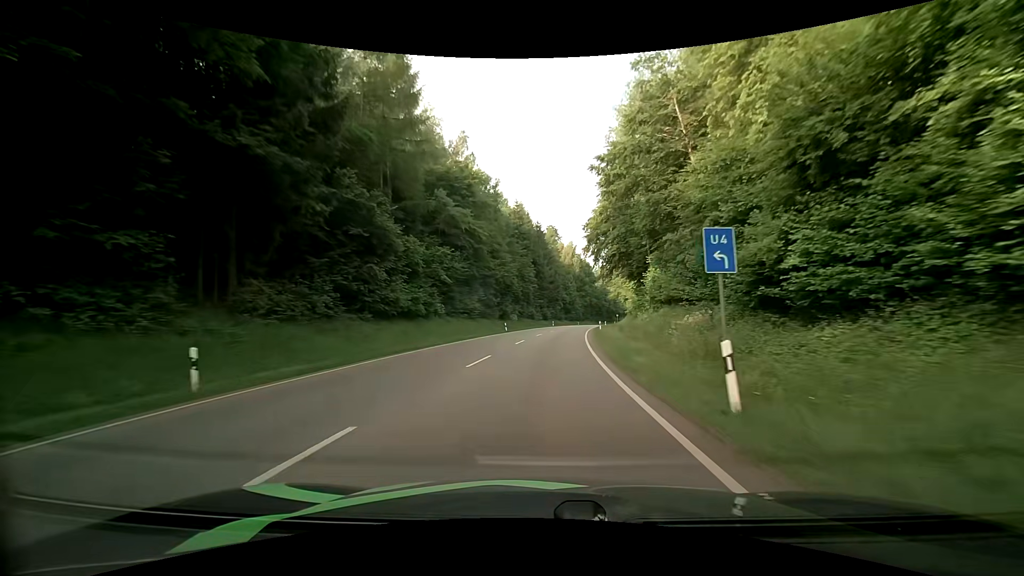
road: secondary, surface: asphalt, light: Day
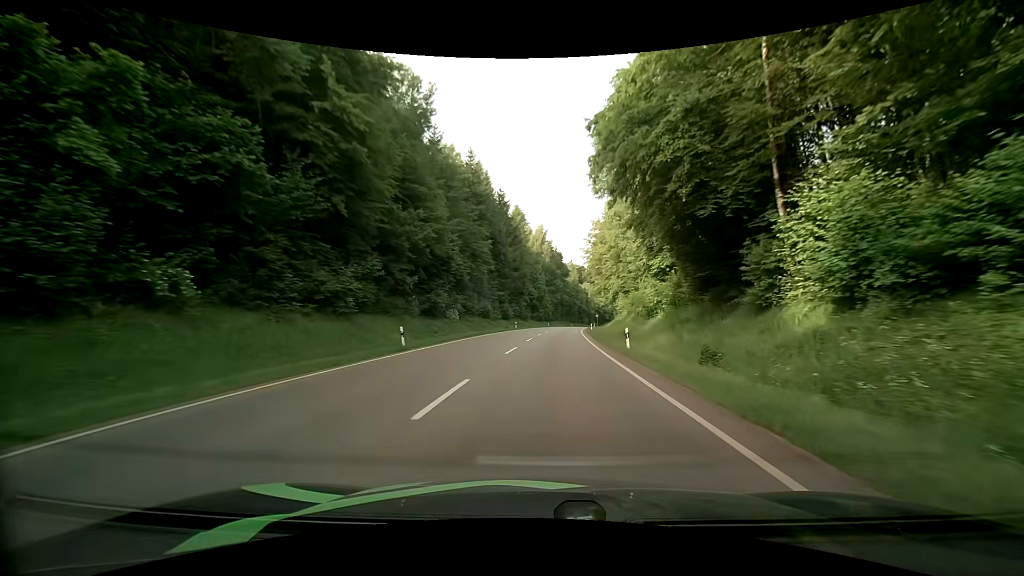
(+0.7, +31.8) m; +4°
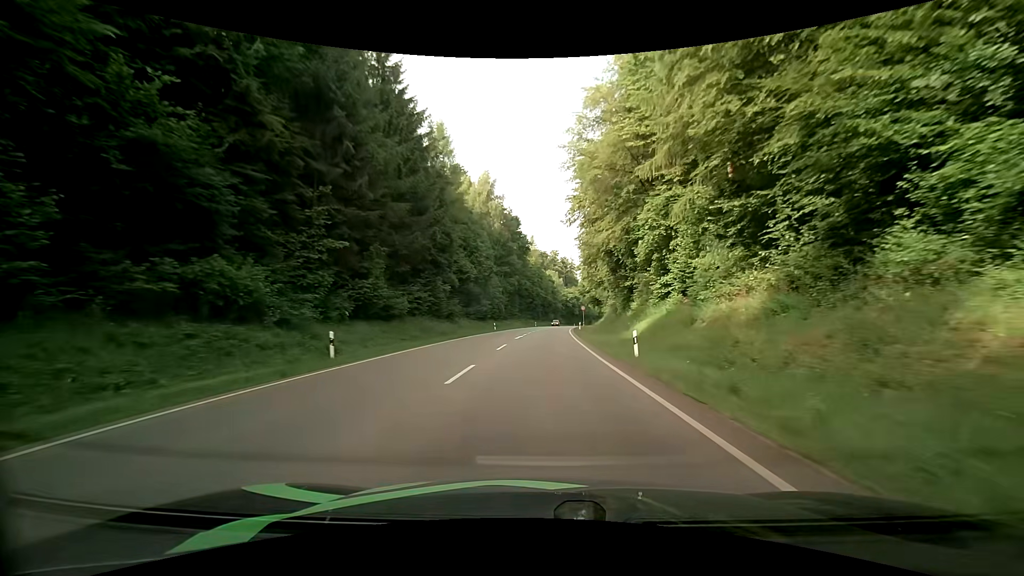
(+2.6, +52.3) m; +4°
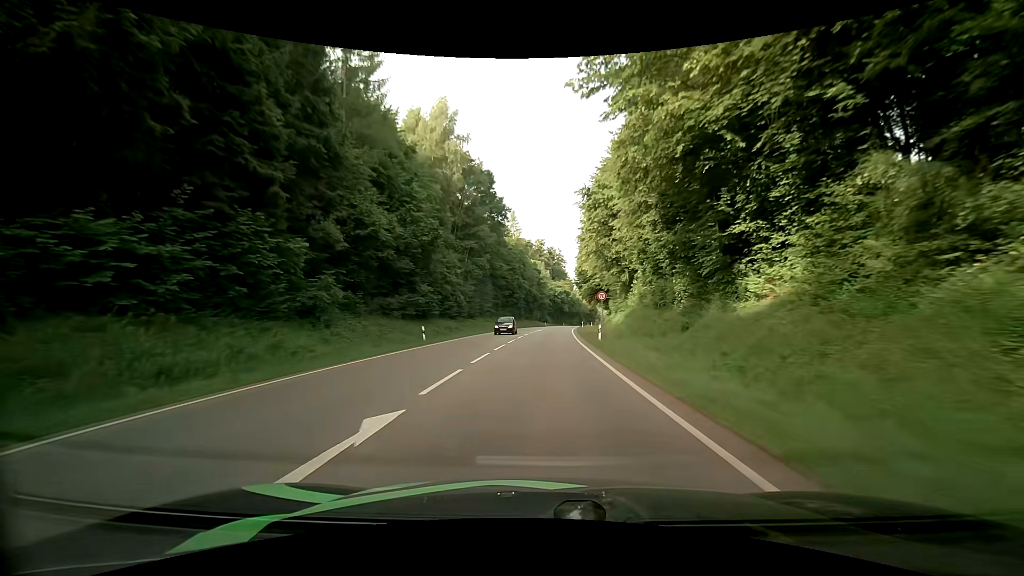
(+0.5, +31.3) m; +2°
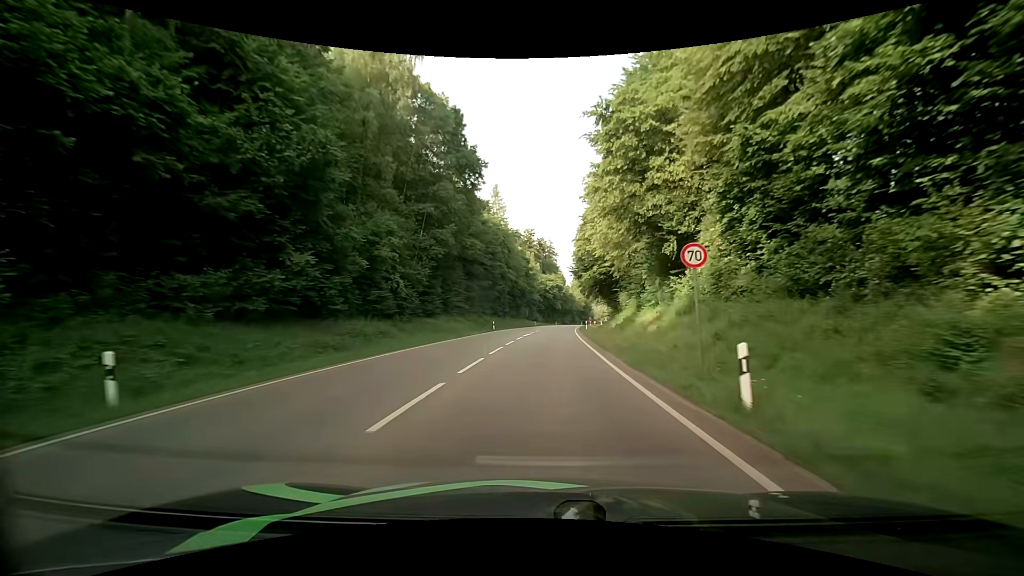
(+0.1, +21.0) m; +1°
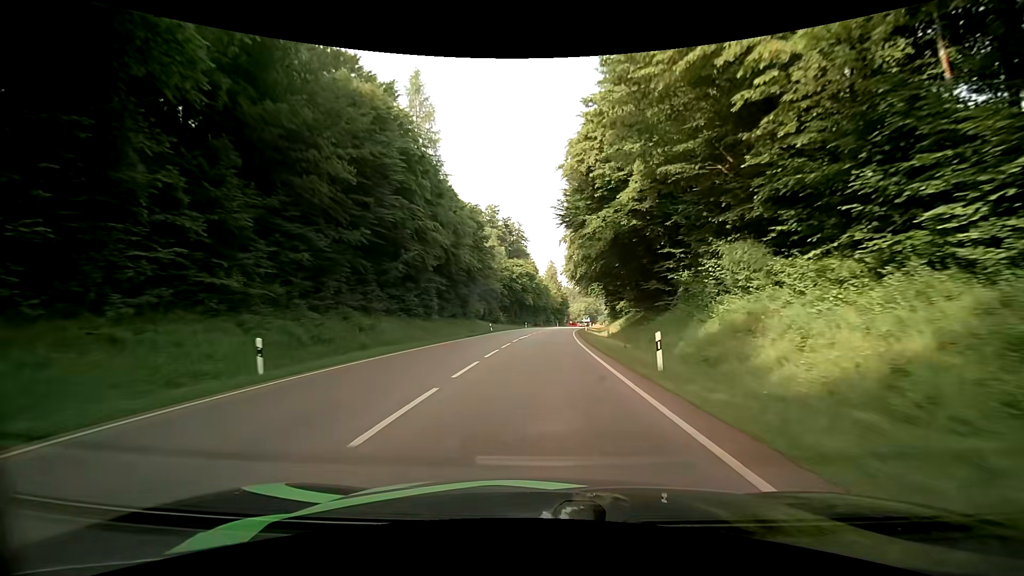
(+1.2, +42.6) m; +3°
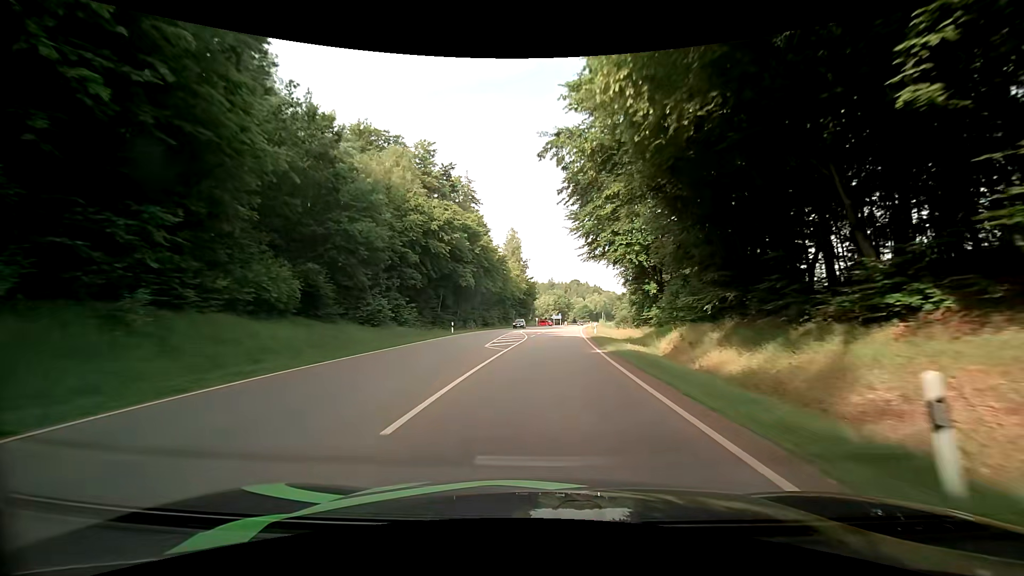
(+1.7, +53.7) m; +4°
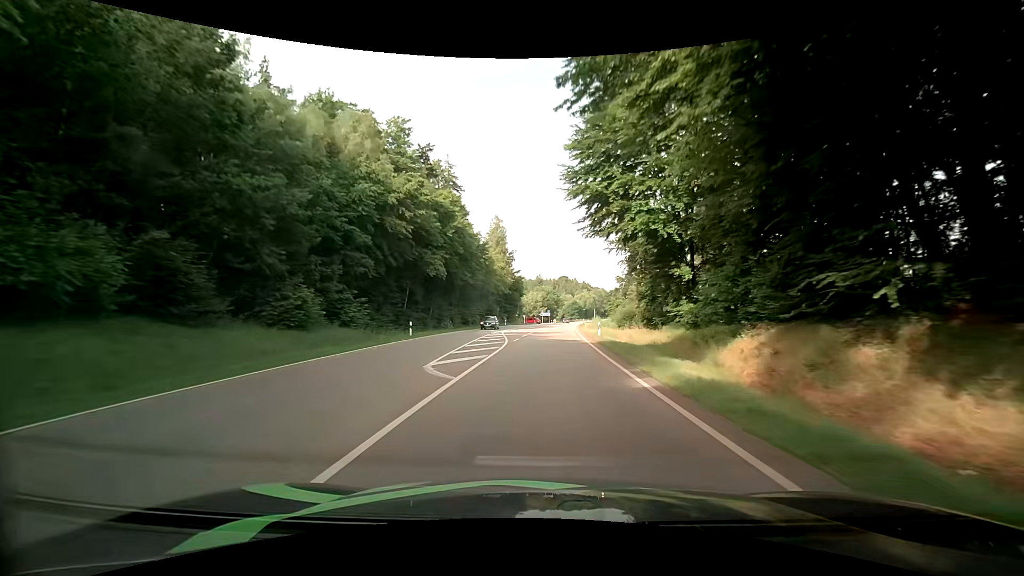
(+0.2, +10.6) m; +2°
